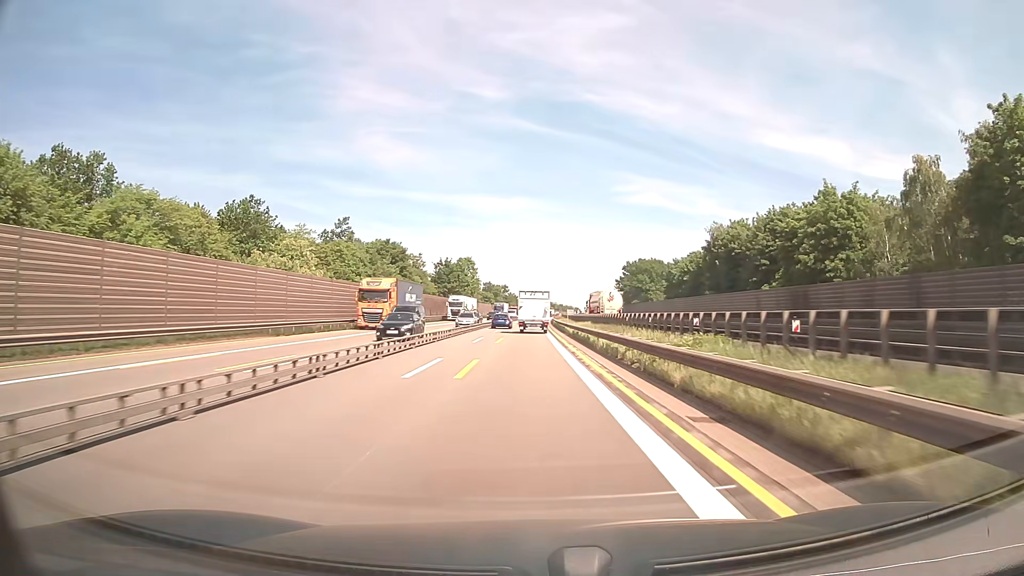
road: motorway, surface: asphalt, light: Day
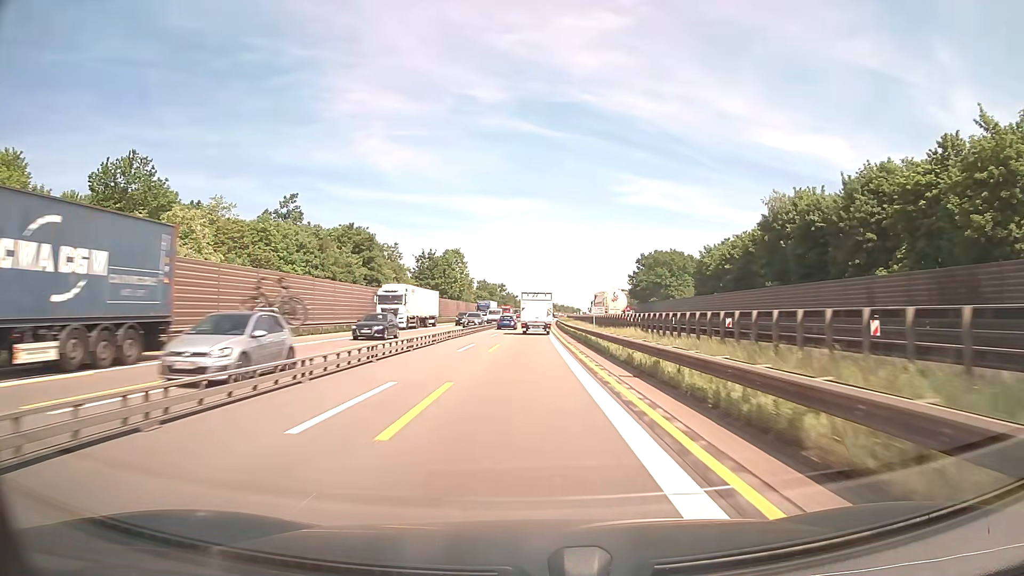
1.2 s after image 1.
(0.0, +24.9) m; 0°
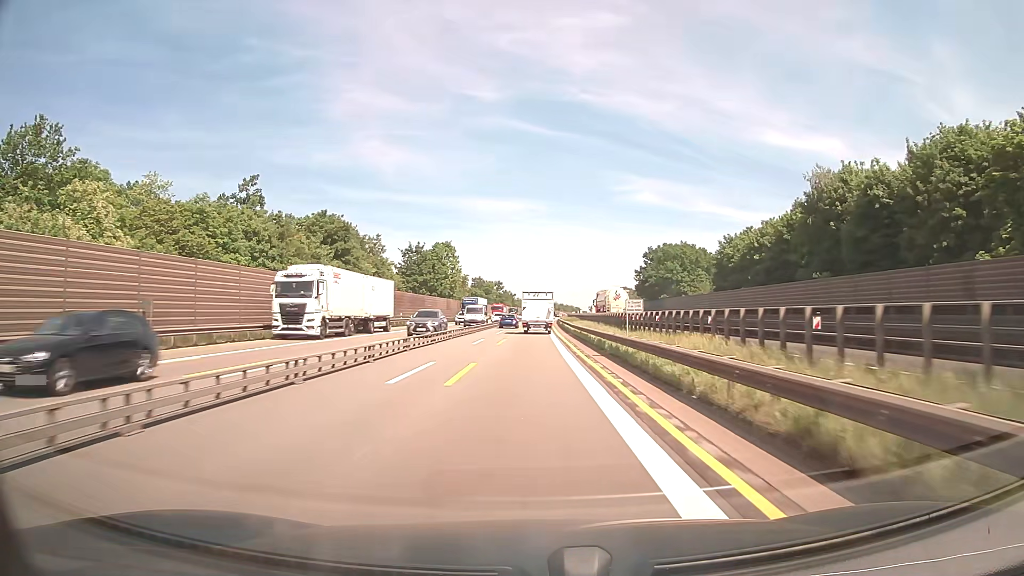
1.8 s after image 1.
(0.0, +12.5) m; 0°
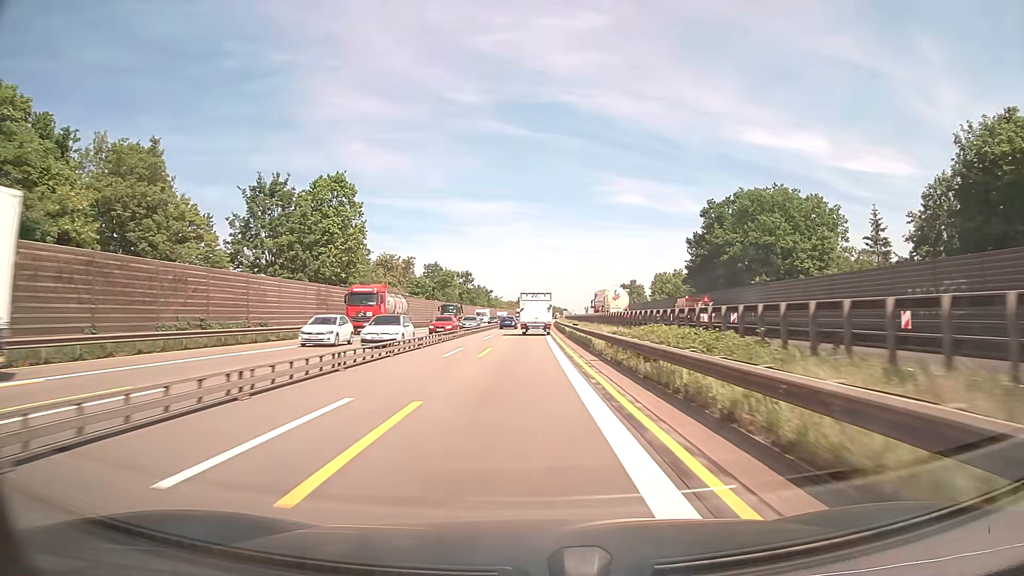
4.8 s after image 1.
(+0.5, +62.5) m; +1°
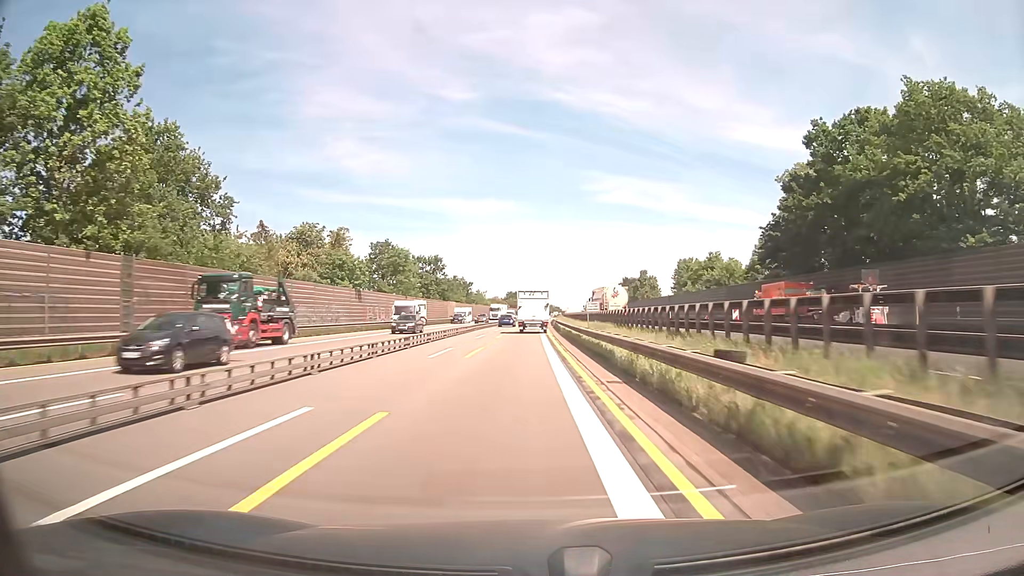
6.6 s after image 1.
(+0.3, +37.5) m; +1°
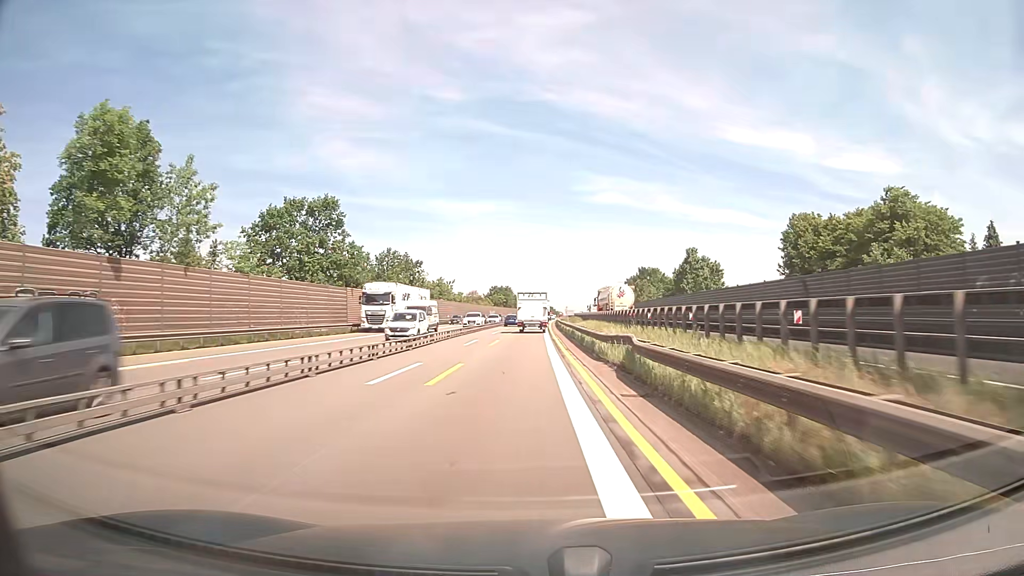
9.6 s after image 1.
(+0.2, +62.4) m; +1°
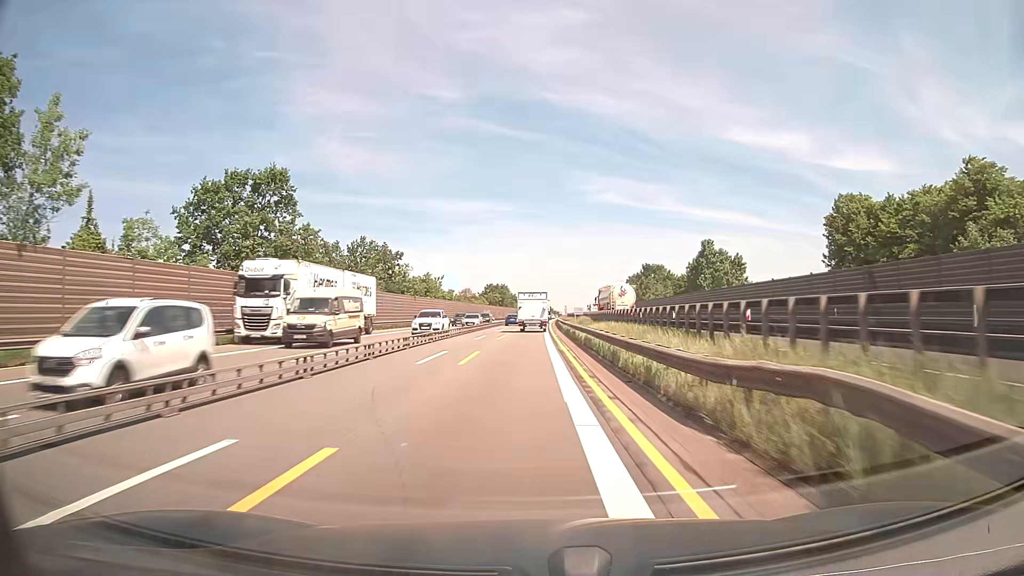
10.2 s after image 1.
(0.0, +12.5) m; 0°
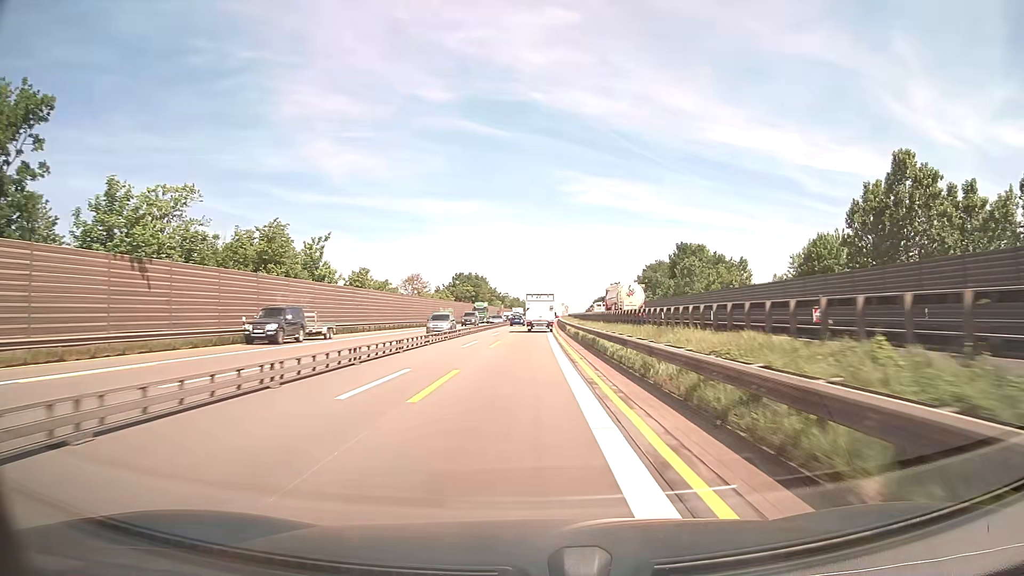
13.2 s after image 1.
(+0.5, +62.5) m; +1°
(0, +10) (0, +20) (0, +30) (0, +40) (0, +50) (+1, +60) (+1, +70) (+1, +80) (+1, +90) (+2, +100) m
